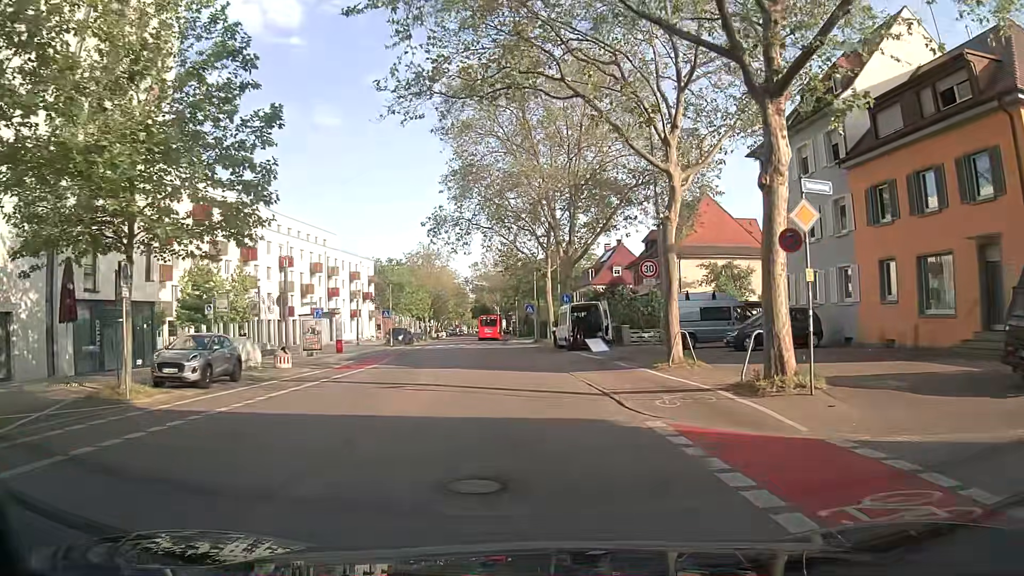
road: secondary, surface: asphalt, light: Day
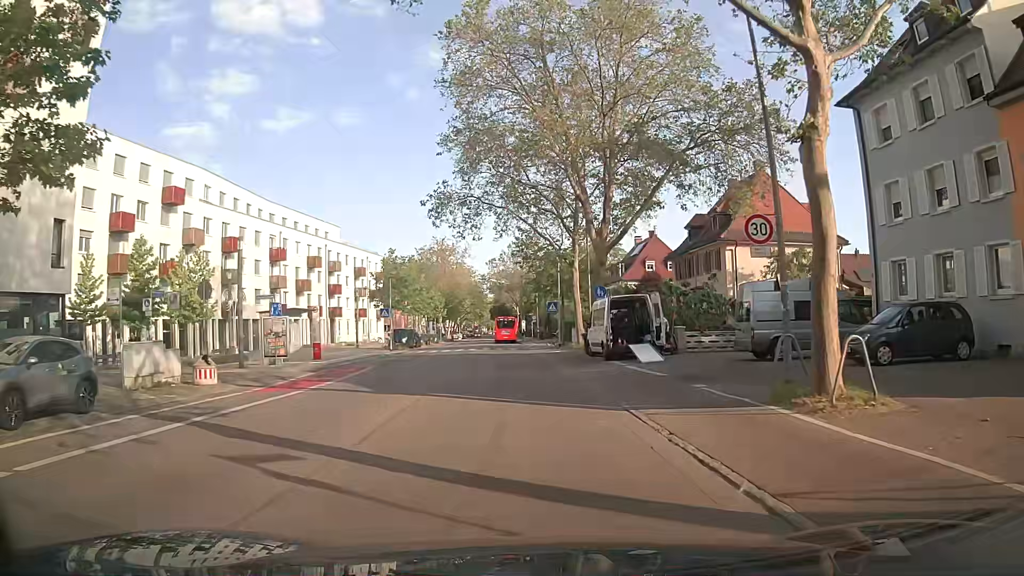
(-0.1, +9.2) m; -1°
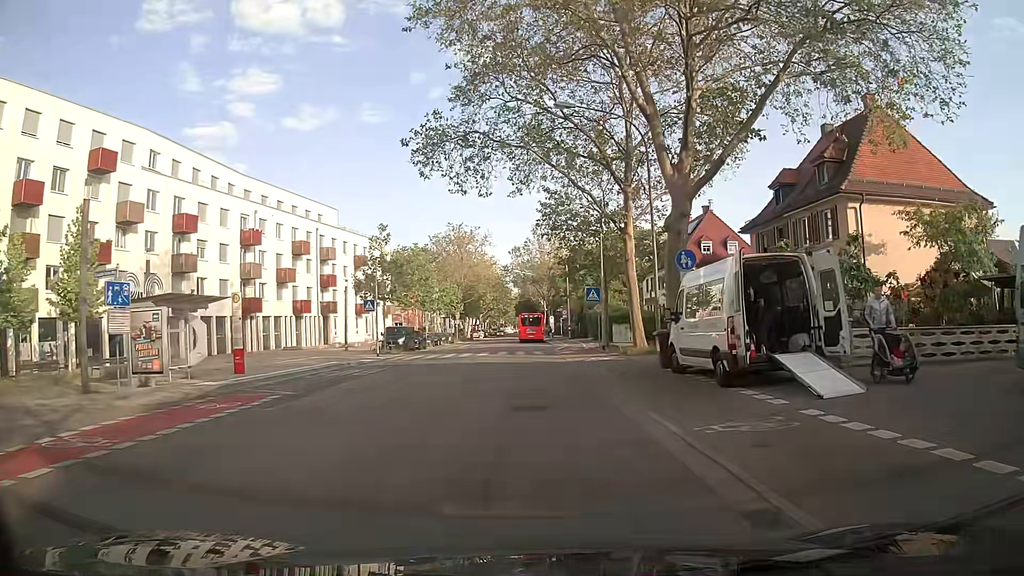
(-0.2, +13.6) m; -3°
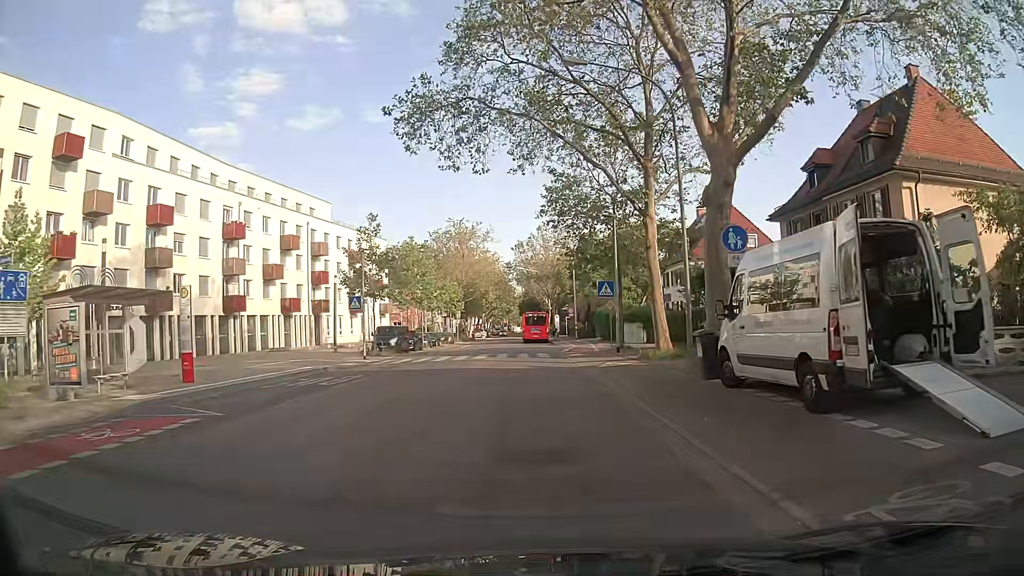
(0.0, +4.3) m; 0°
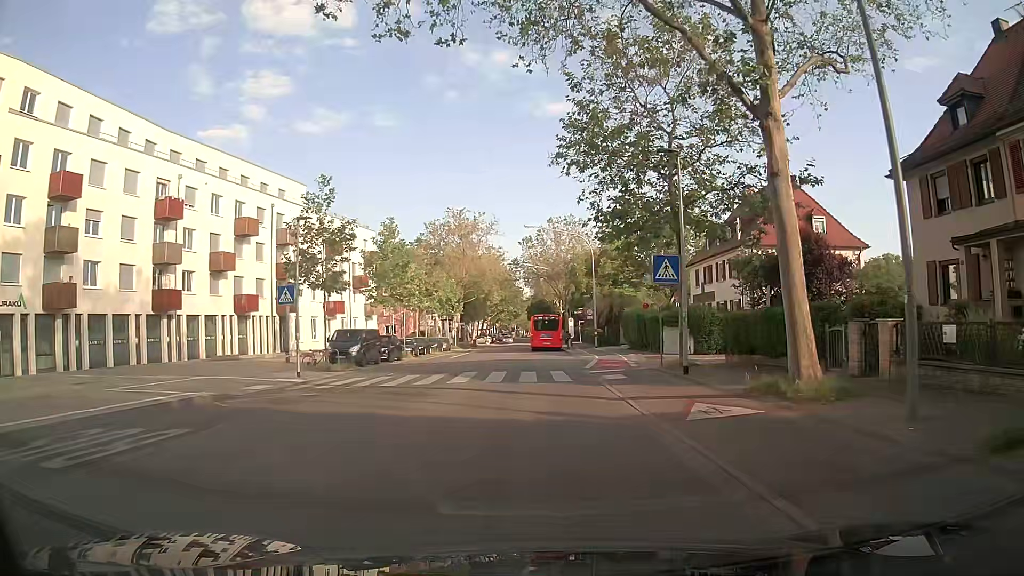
(-0.1, +12.1) m; -1°
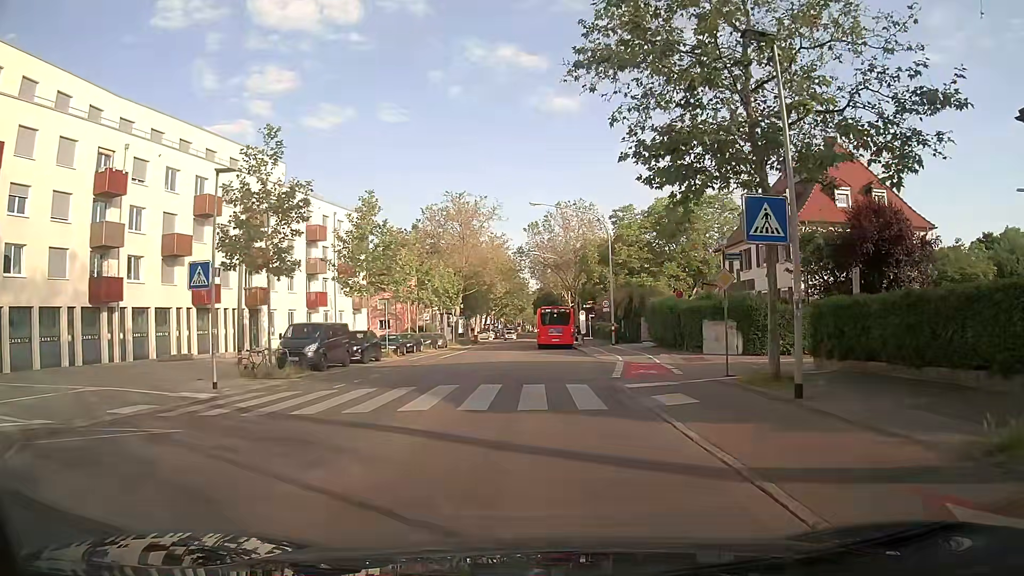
(0.0, +7.7) m; 0°
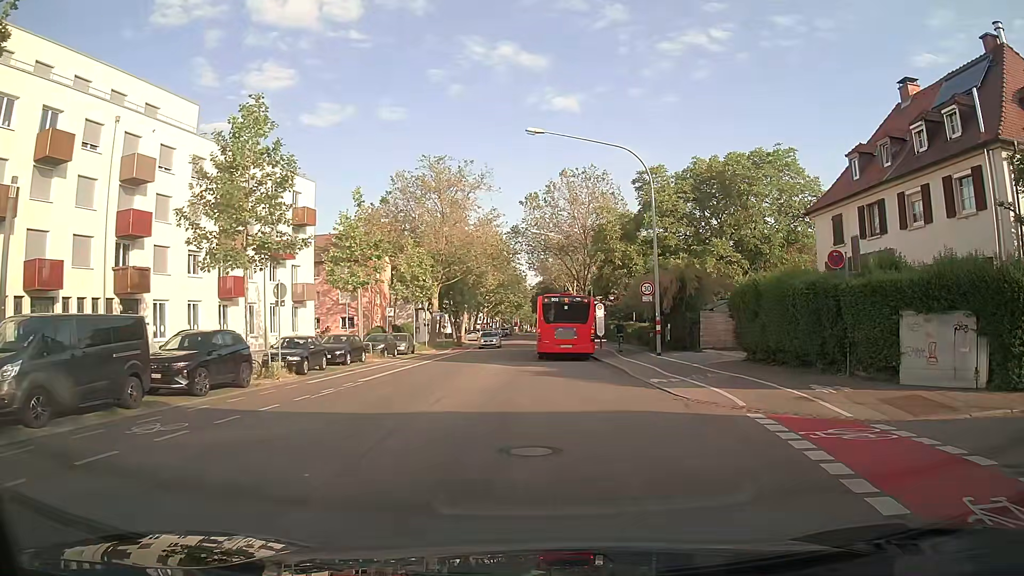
(+0.1, +17.1) m; +1°
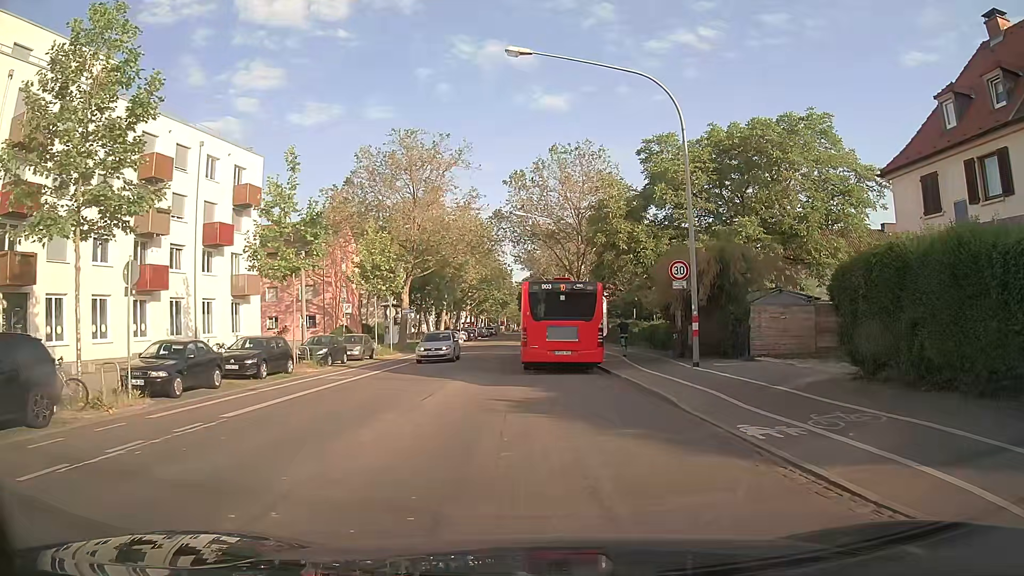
(+0.1, +8.8) m; +1°
